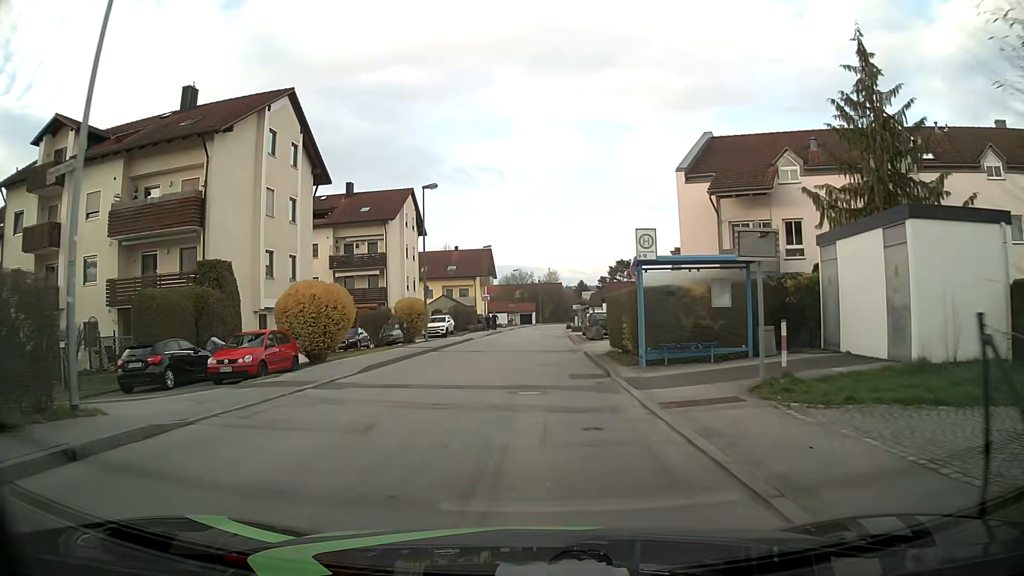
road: unclassified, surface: asphalt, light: Day
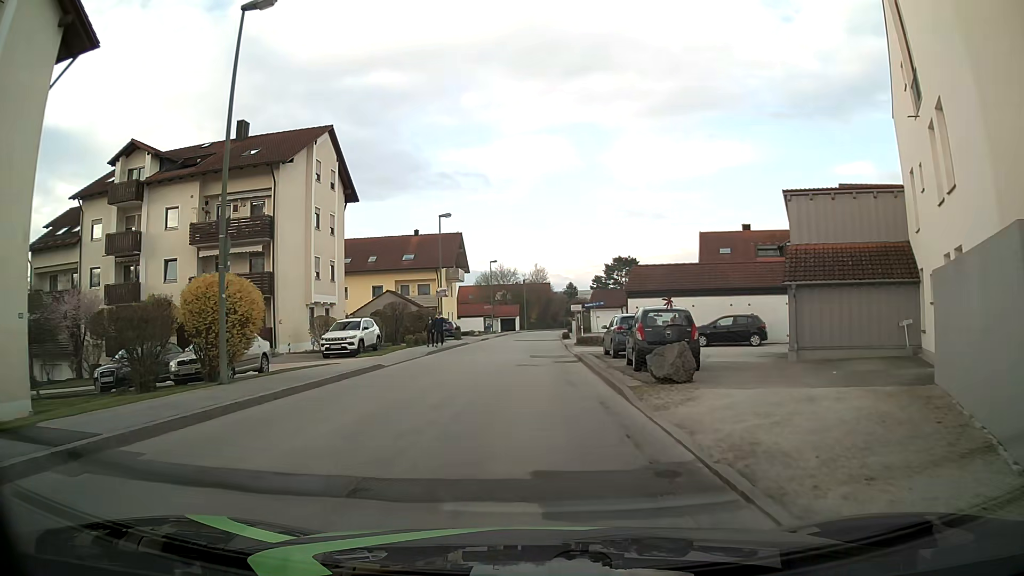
(+0.5, +22.2) m; +2°
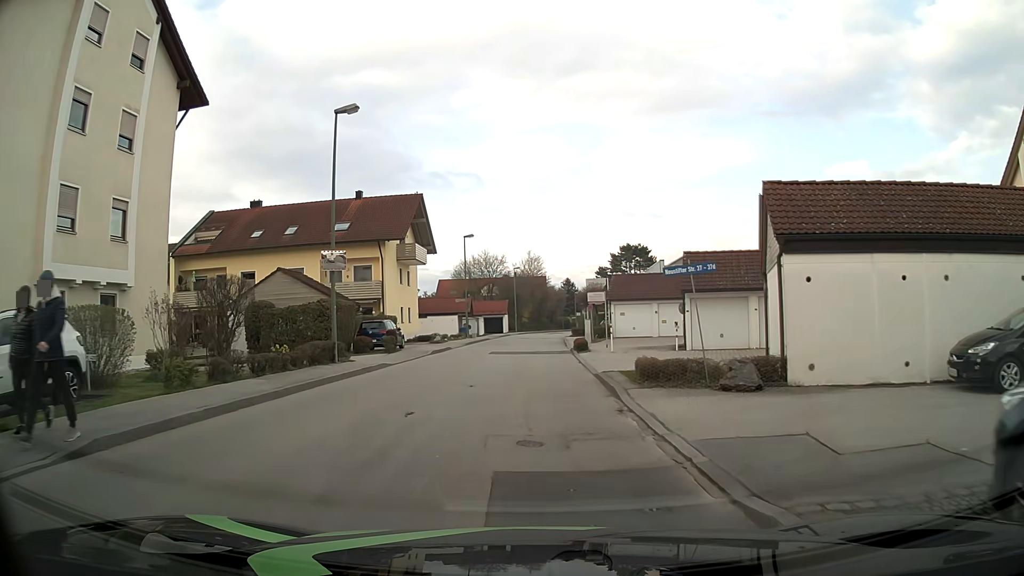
(0.0, +22.3) m; 0°
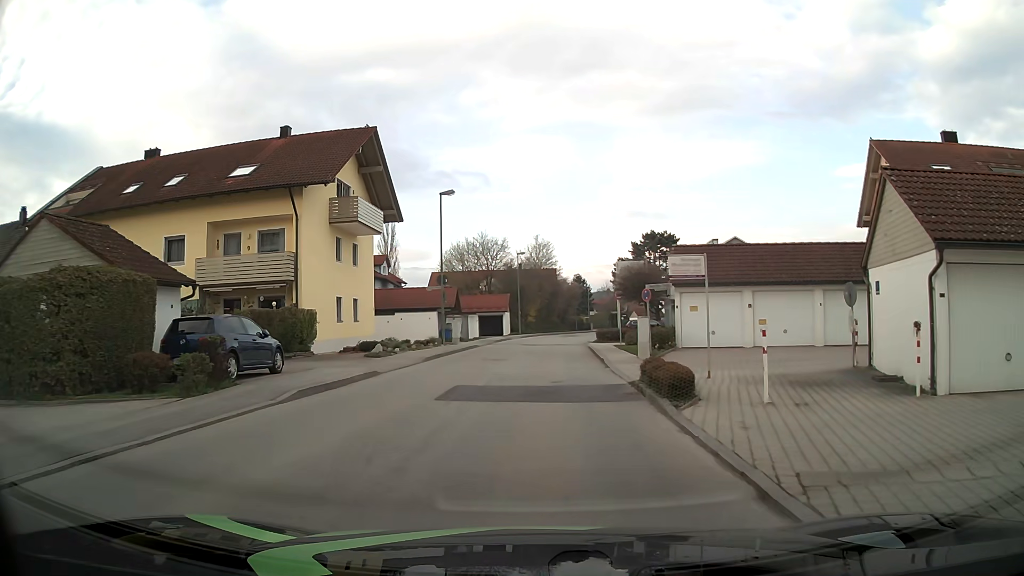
(-0.1, +17.8) m; -1°
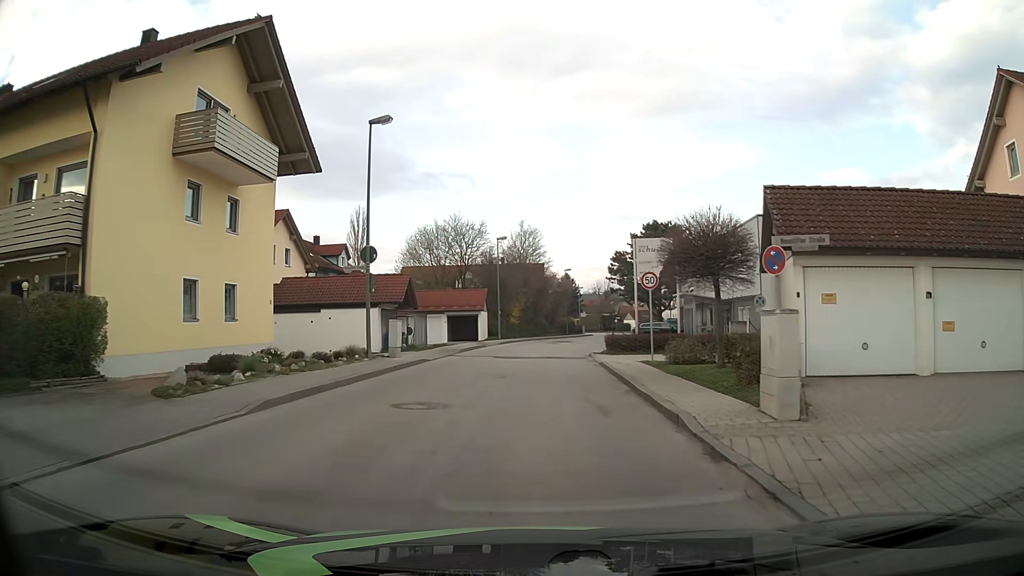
(+0.2, +13.4) m; +1°
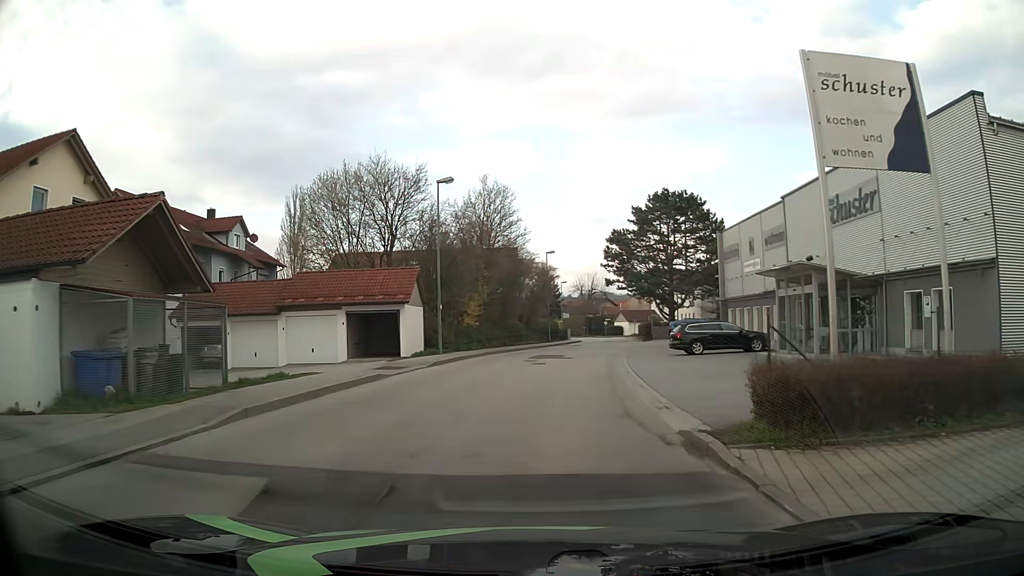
(+0.6, +22.9) m; +3°
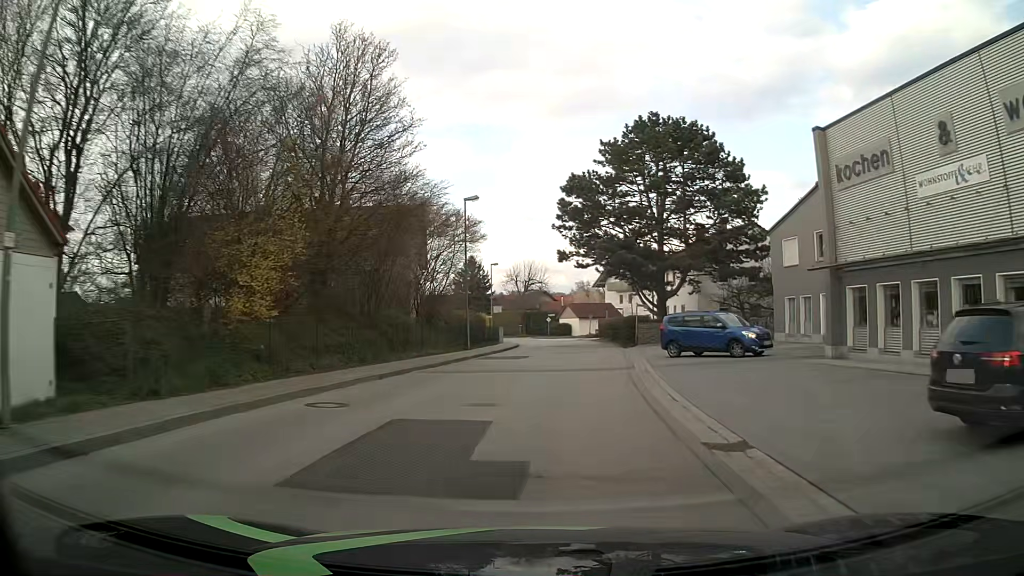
(+1.0, +25.1) m; +6°
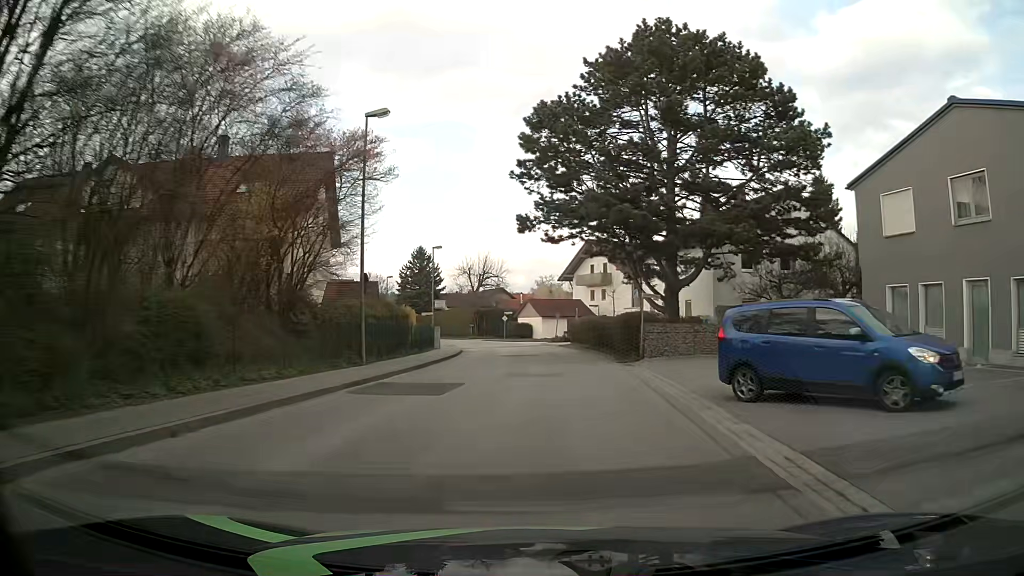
(+0.4, +14.9) m; +4°
(0, +10) (+1, +20) (+1, +30) (0, +40) (-1, +50) (-3, +60) (-6, +69) (-9, +79) (-13, +88) (-17, +97) m
